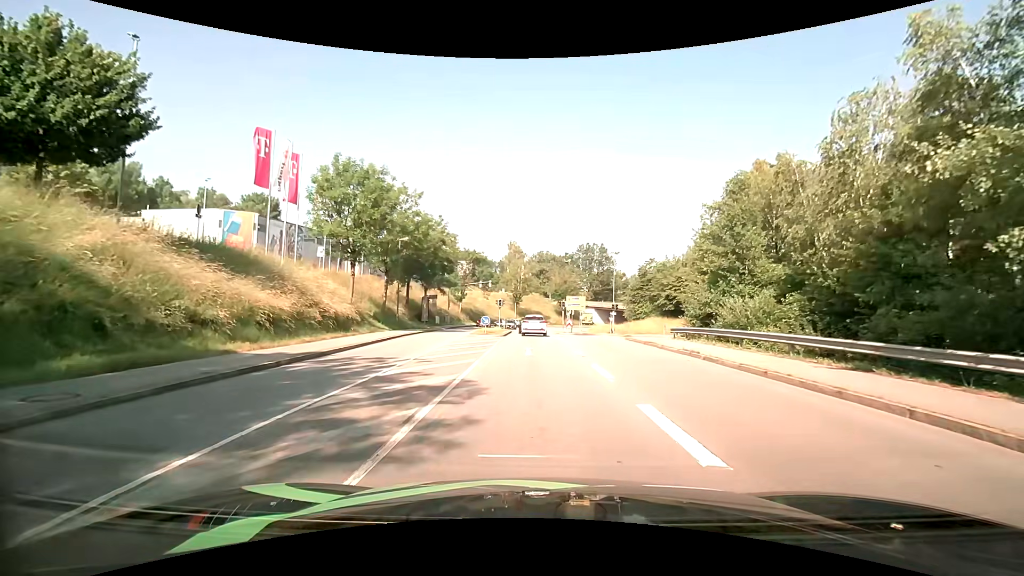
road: tertiary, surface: asphalt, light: Day
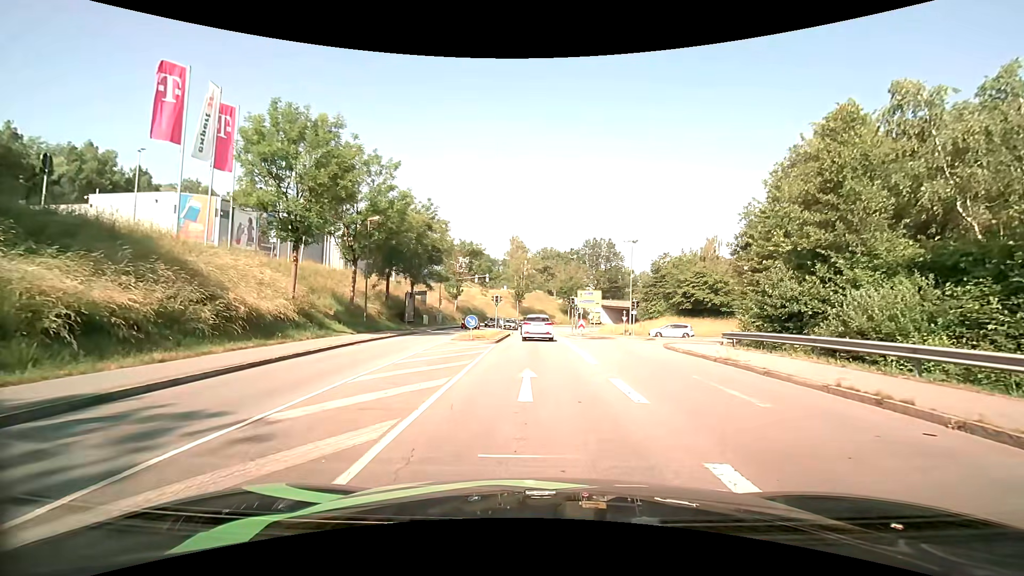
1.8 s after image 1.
(0.0, +8.7) m; 0°
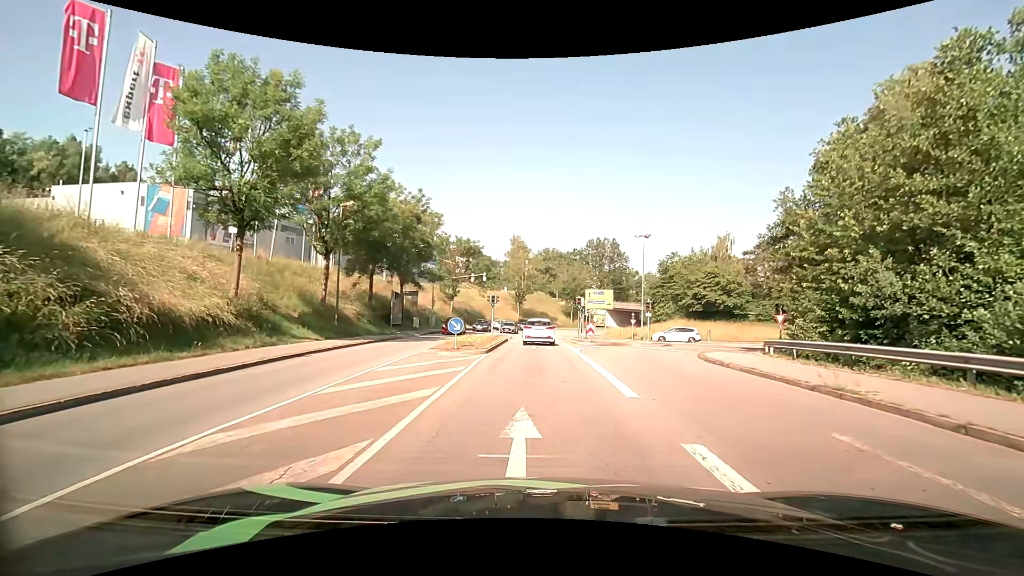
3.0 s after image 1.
(0.0, +5.2) m; 0°
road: primary_link
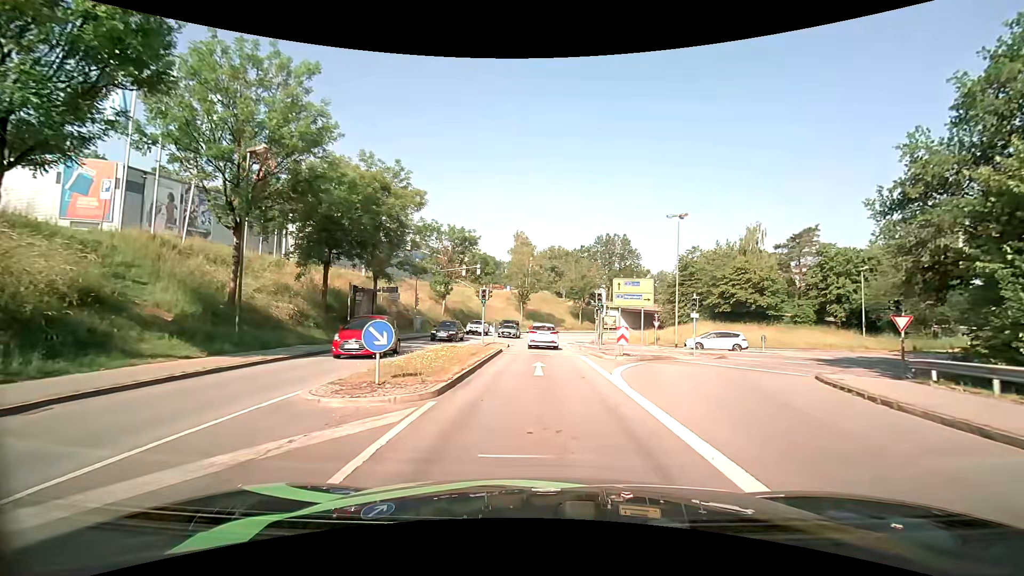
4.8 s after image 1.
(-0.1, +10.4) m; 0°
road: tertiary
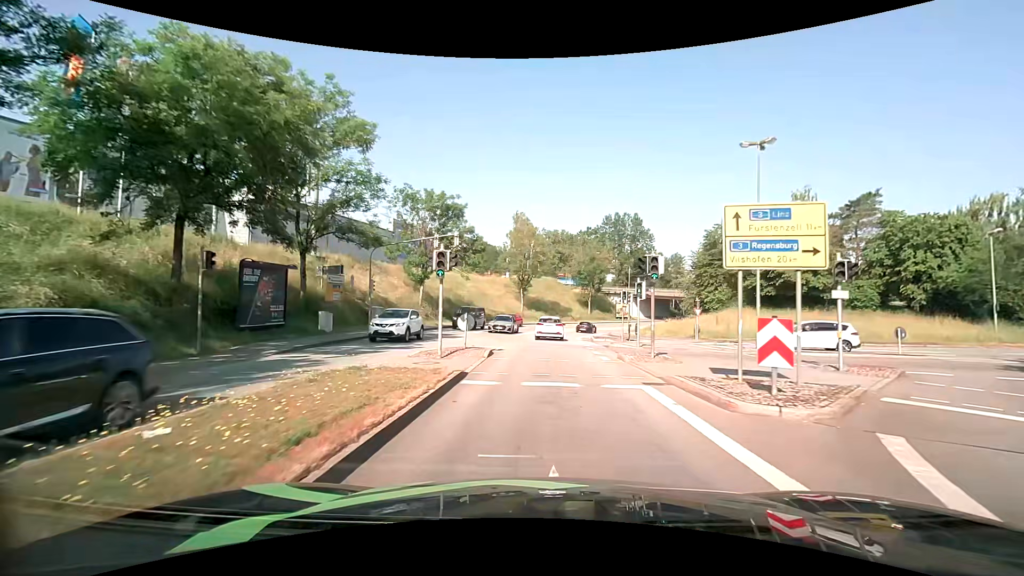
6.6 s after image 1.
(-0.1, +13.6) m; 0°
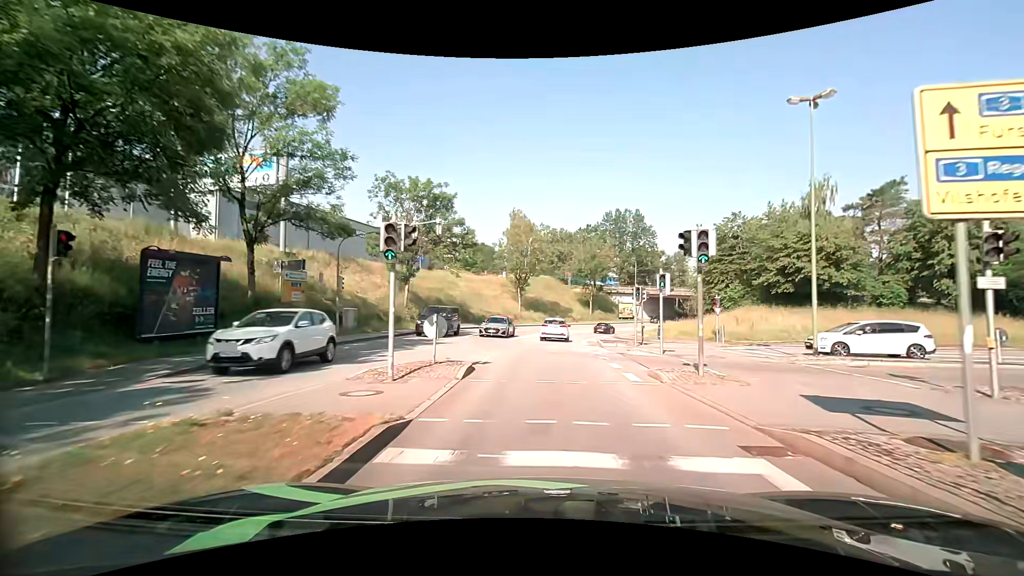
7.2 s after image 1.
(0.0, +5.1) m; 0°
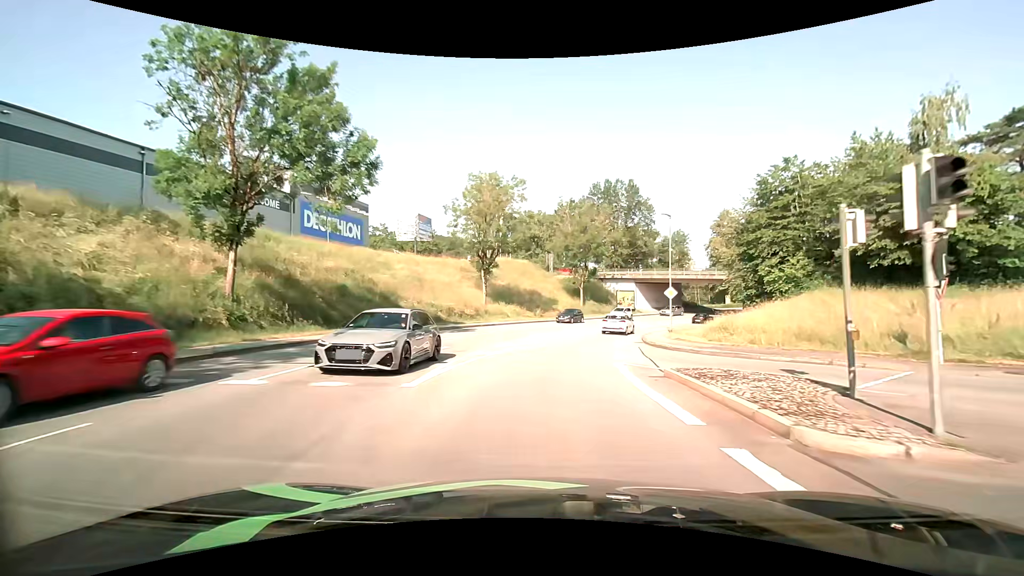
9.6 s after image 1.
(+0.2, +22.9) m; +2°
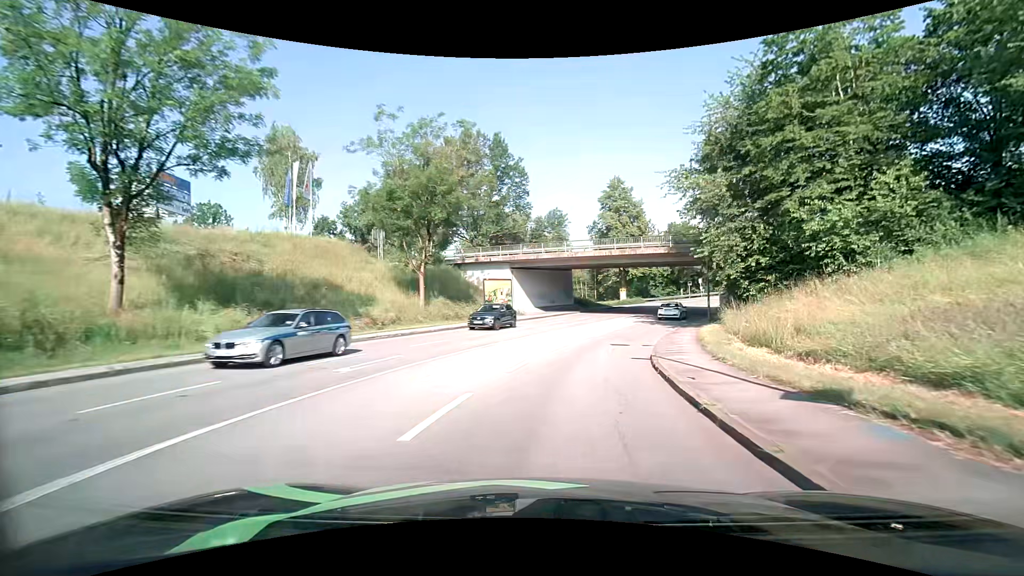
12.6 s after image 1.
(+3.5, +31.4) m; +15°
(+1, +10) (+2, +20) (+5, +29) (+9, +39) (+13, +48) (+18, +56) (+24, +65) (+30, +72) (+37, +79) (+45, +86) m
